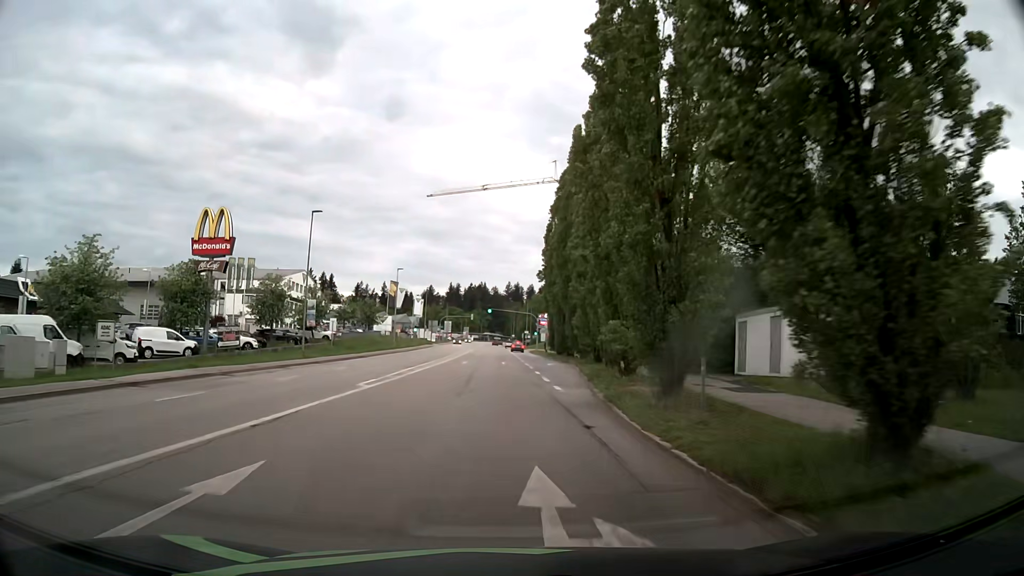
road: tertiary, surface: asphalt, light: Day
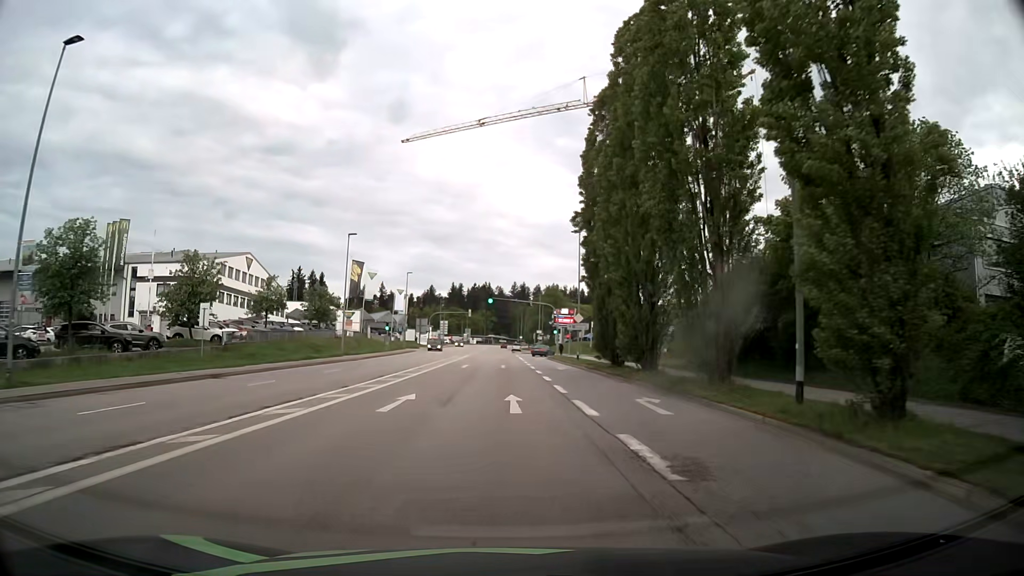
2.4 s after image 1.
(-0.1, +30.3) m; -1°
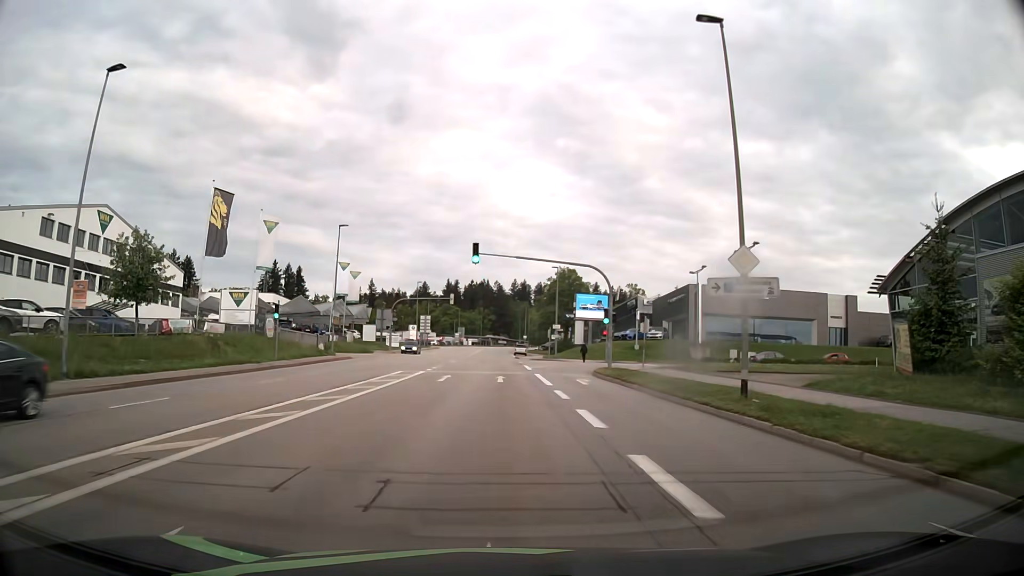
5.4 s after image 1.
(+0.2, +38.0) m; +1°
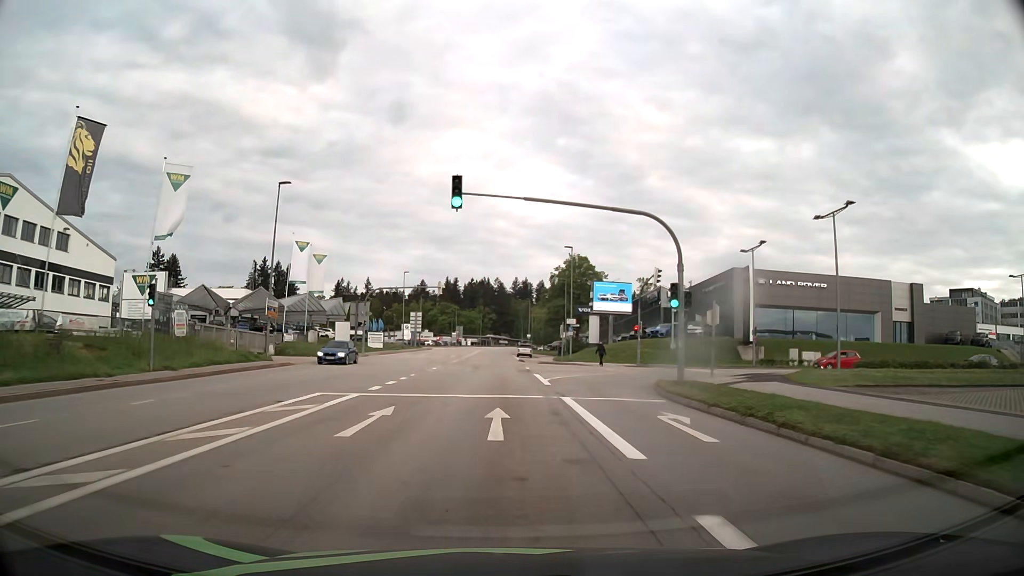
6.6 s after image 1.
(-0.1, +15.2) m; 0°
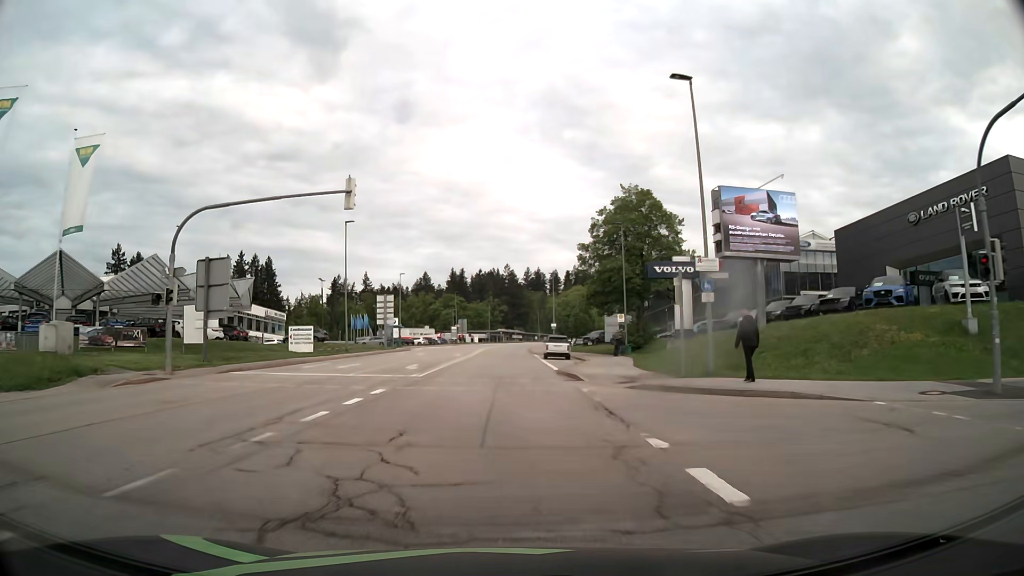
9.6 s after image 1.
(-0.3, +38.1) m; -1°
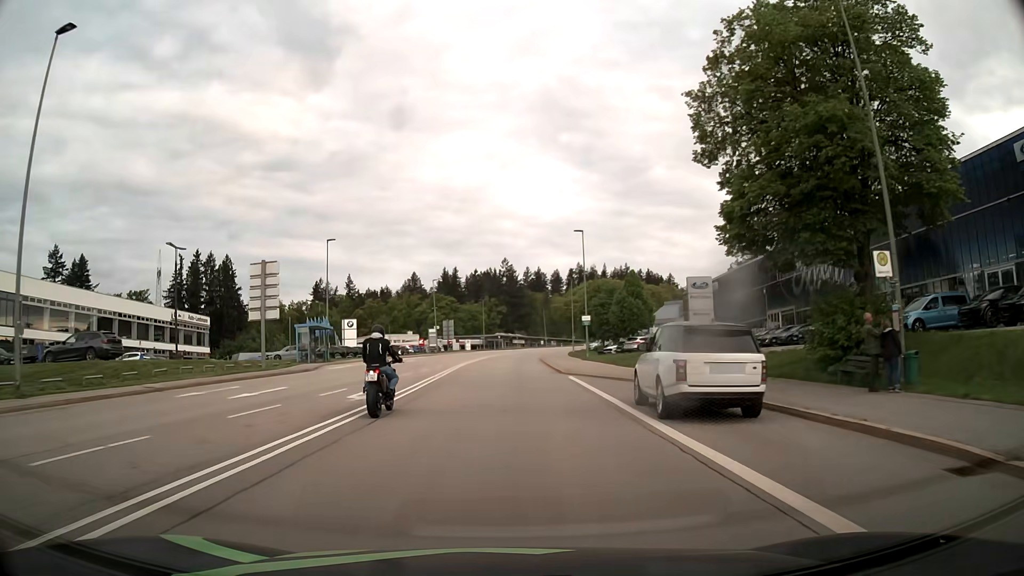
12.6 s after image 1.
(-0.1, +38.1) m; 0°
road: secondary
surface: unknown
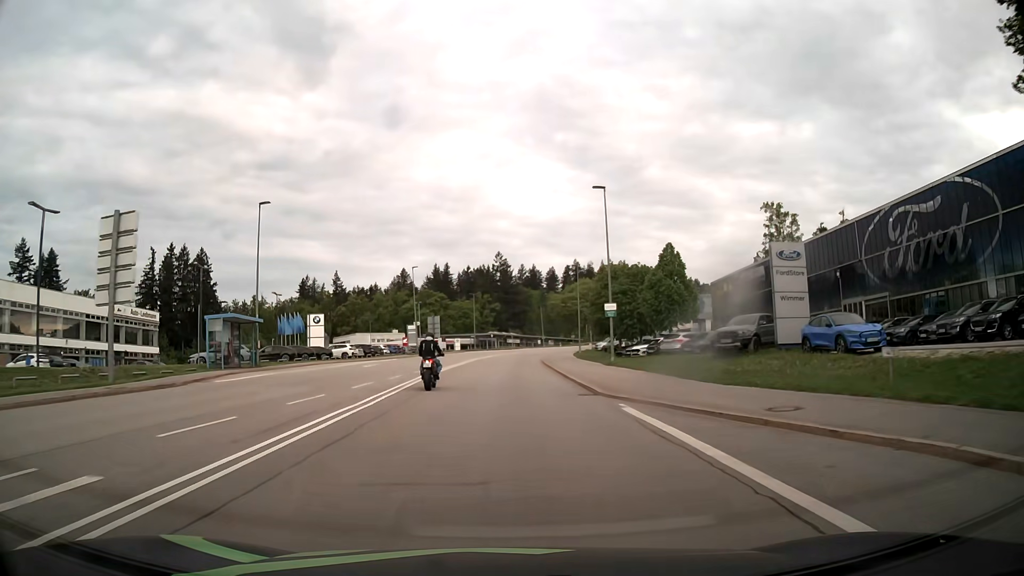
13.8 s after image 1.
(+0.1, +15.2) m; 0°
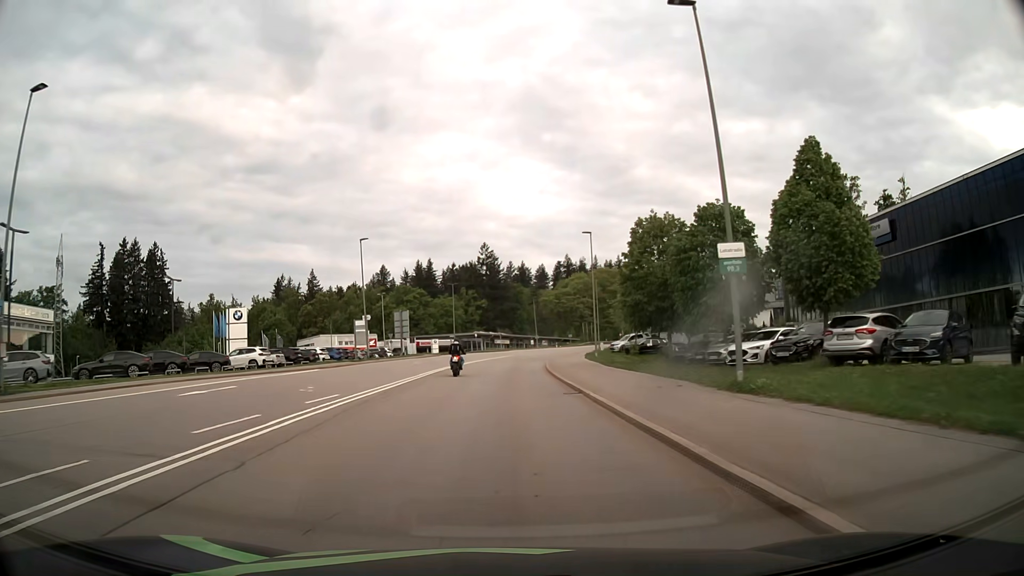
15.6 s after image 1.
(+0.3, +22.8) m; +1°
(0, +10) (0, +20) (0, +30) (0, +40) (+1, +50) (+2, +60) (+3, +70) (+4, +80) (+6, +90) (+9, +99) m
